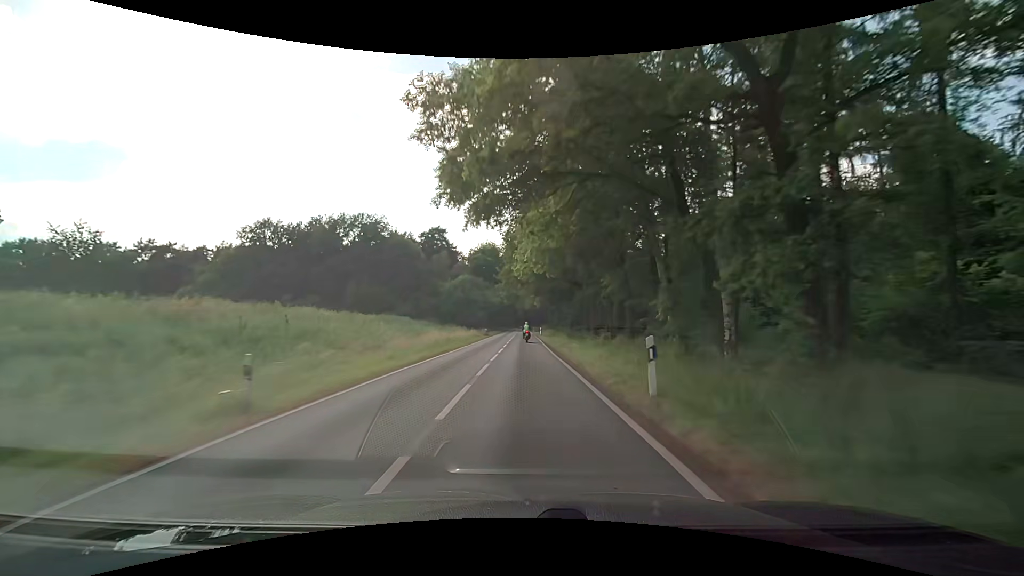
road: secondary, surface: asphalt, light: Day
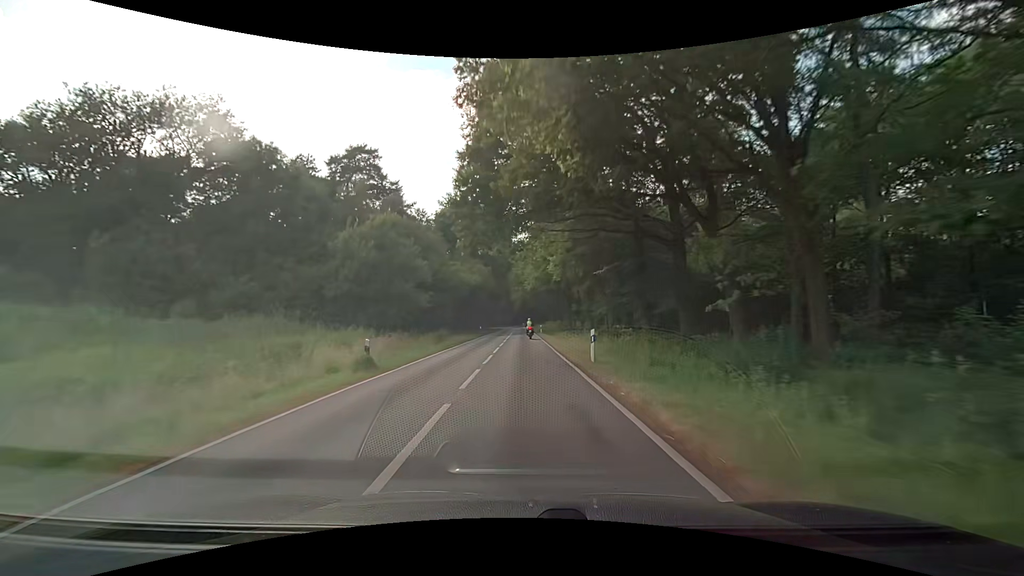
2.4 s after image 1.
(-0.1, +51.0) m; 0°
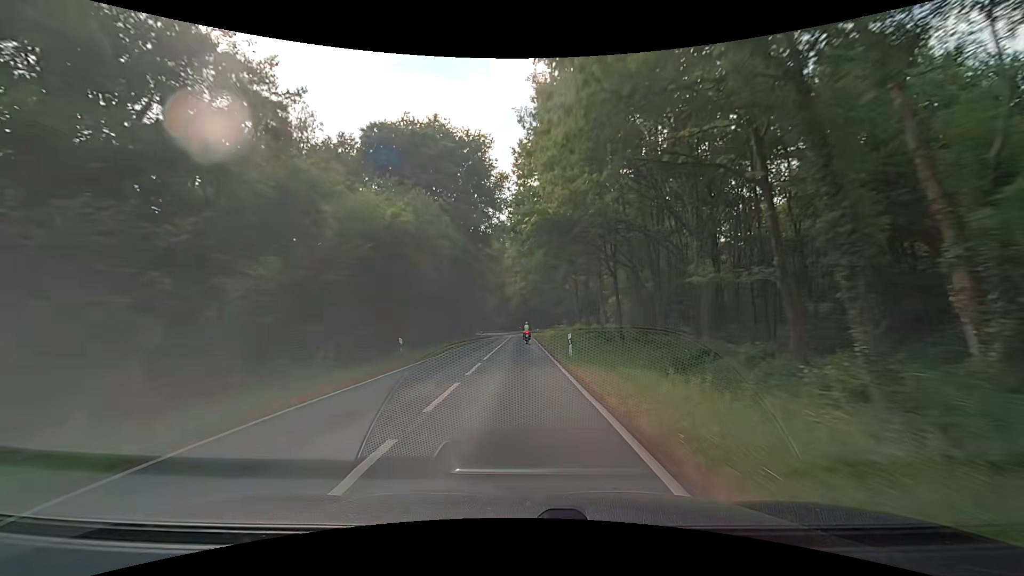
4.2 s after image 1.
(0.0, +38.2) m; 0°
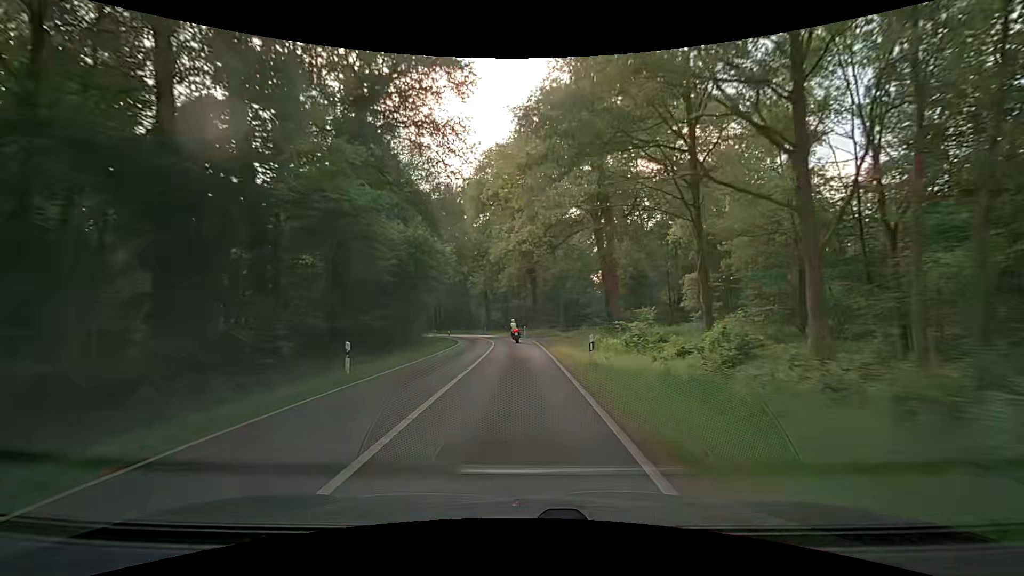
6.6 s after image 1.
(-0.1, +49.1) m; -1°
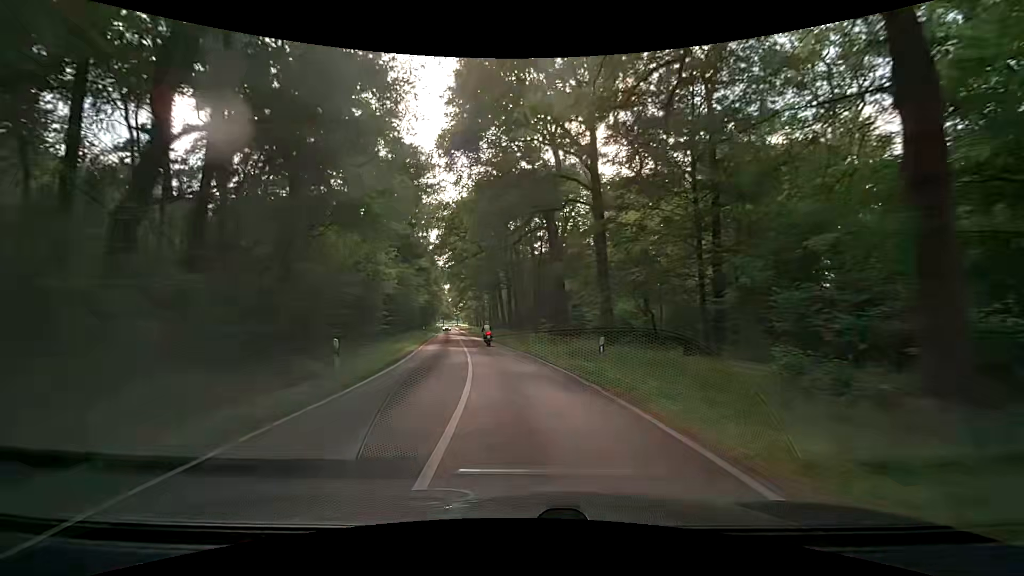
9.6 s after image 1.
(-3.5, +58.5) m; -11°
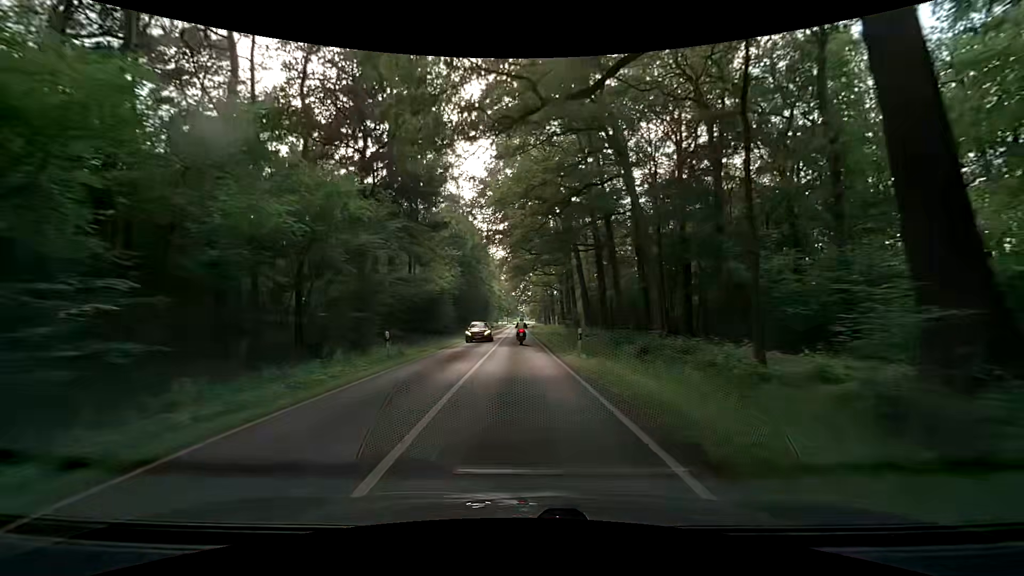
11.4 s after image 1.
(-3.3, +35.7) m; -10°
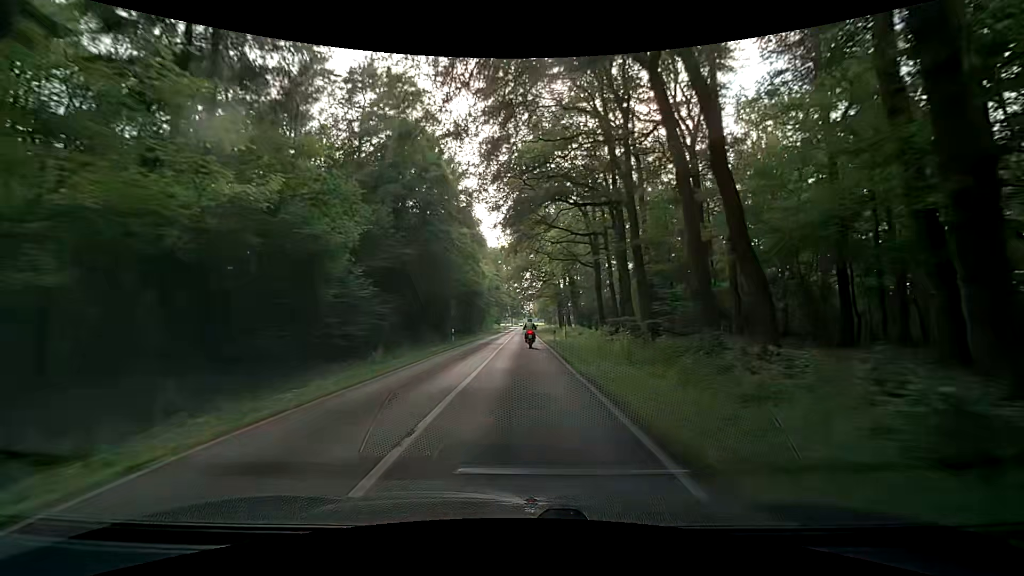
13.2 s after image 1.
(+0.4, +34.5) m; 0°
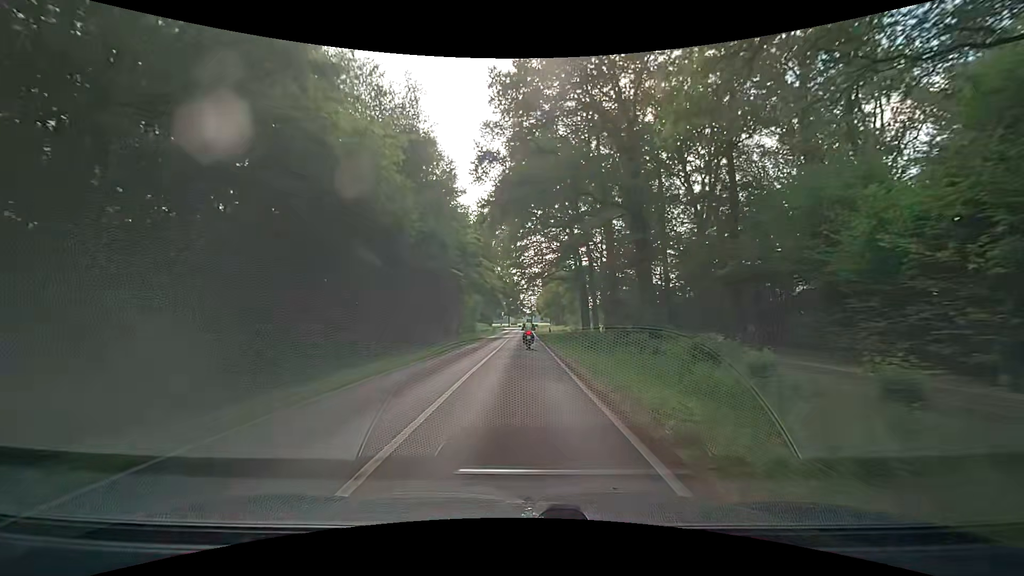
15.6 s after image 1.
(+0.4, +43.2) m; +1°
(0, +10) (0, +20) (0, +30) (0, +40) (0, +50) (0, +60) (0, +70) (0, +80) (0, +90) (0, +100) m
